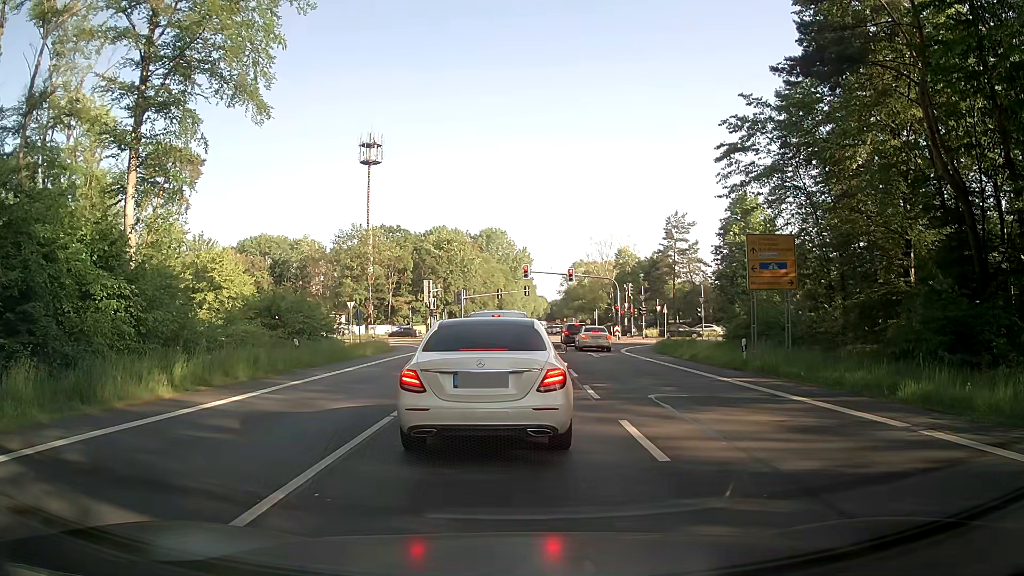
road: primary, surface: asphalt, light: Day
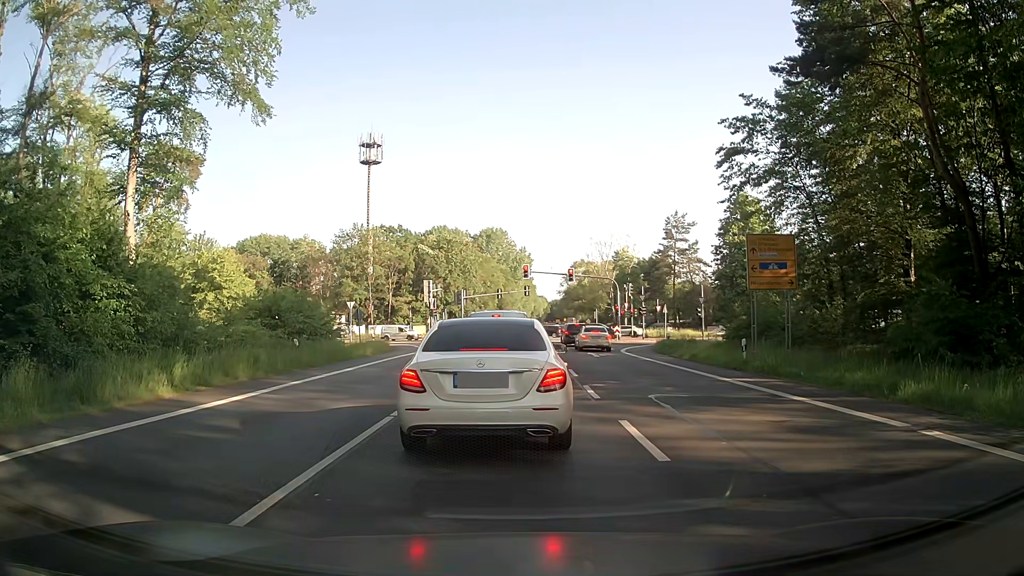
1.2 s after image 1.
(0.0, 0.0) m; 0°
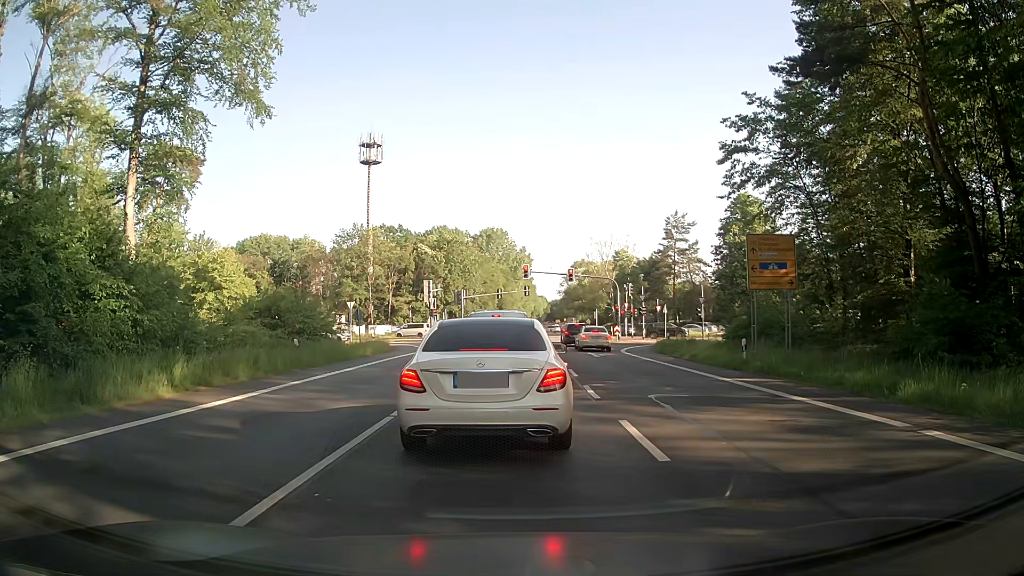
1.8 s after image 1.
(0.0, 0.0) m; 0°
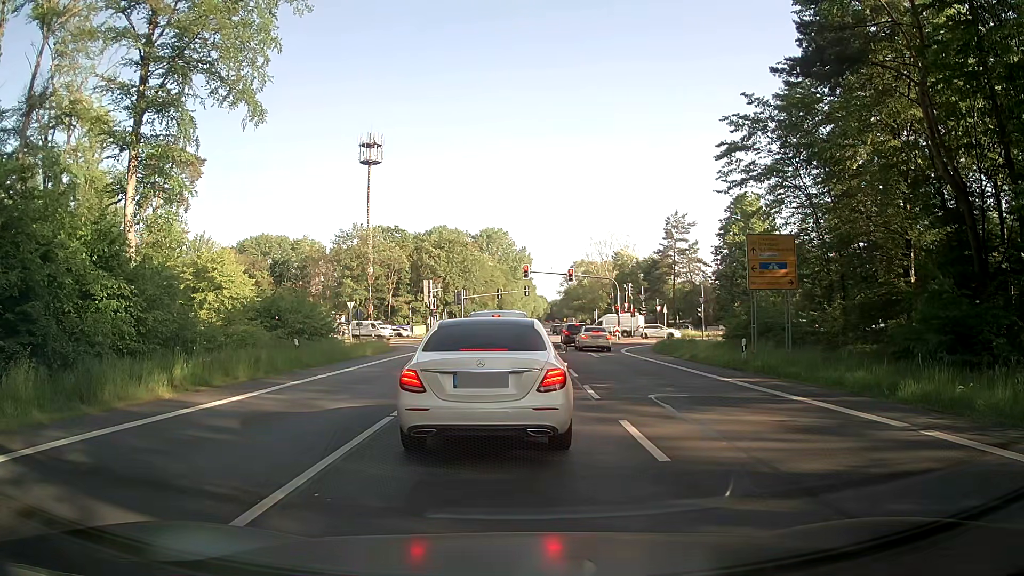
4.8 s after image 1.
(0.0, 0.0) m; 0°
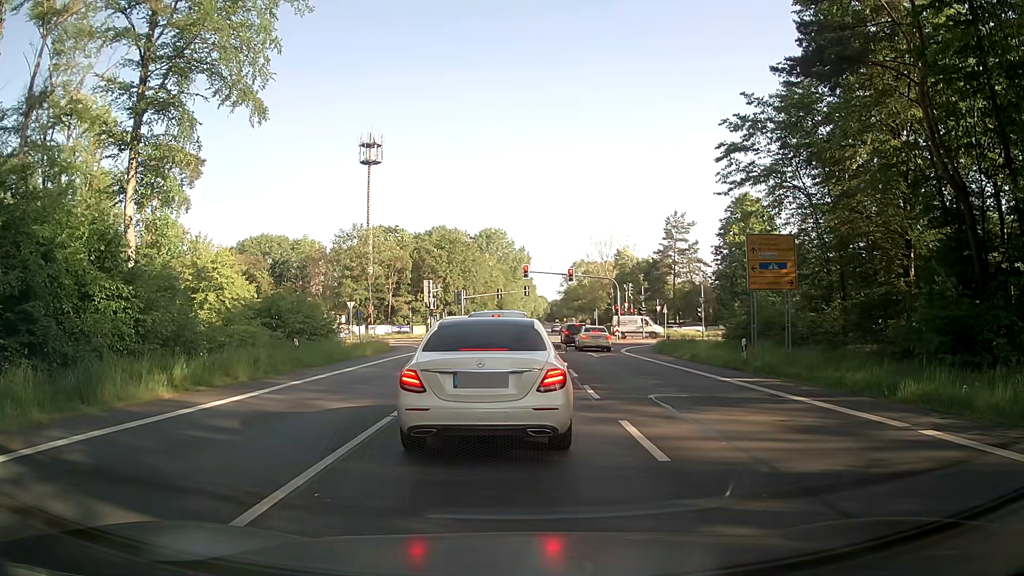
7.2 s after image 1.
(0.0, 0.0) m; 0°
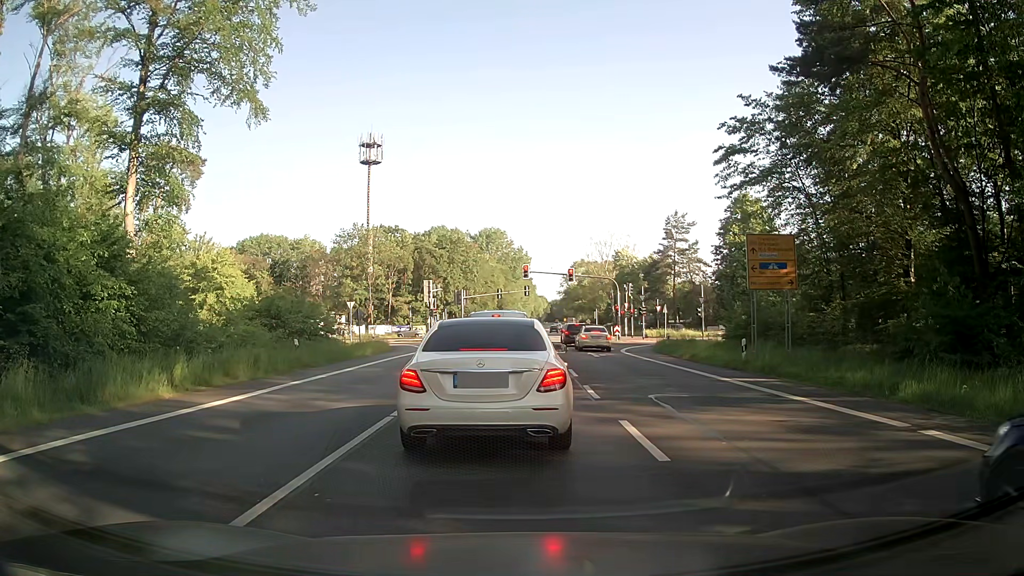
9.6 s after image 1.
(0.0, 0.0) m; 0°
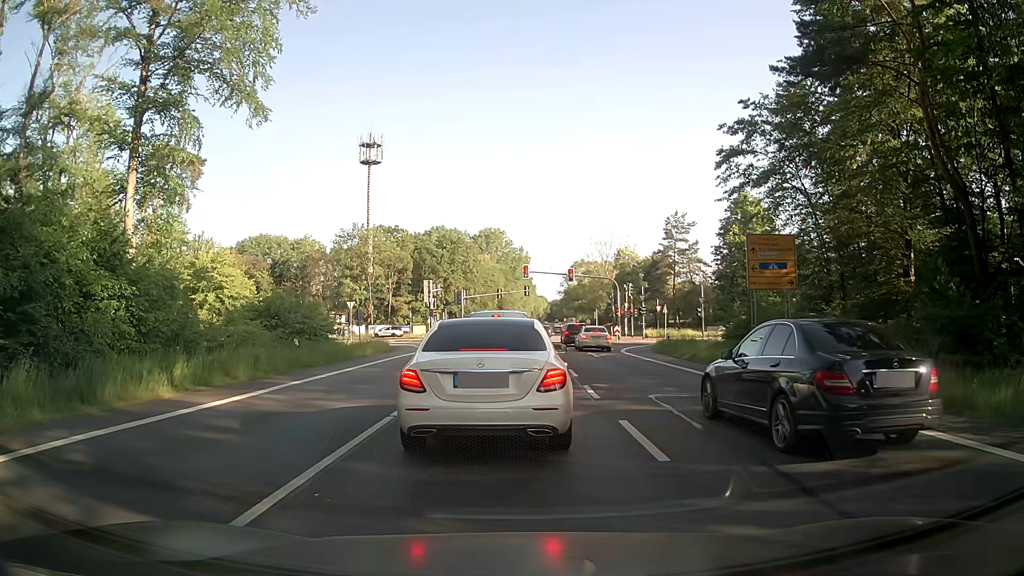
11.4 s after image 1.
(0.0, 0.0) m; 0°
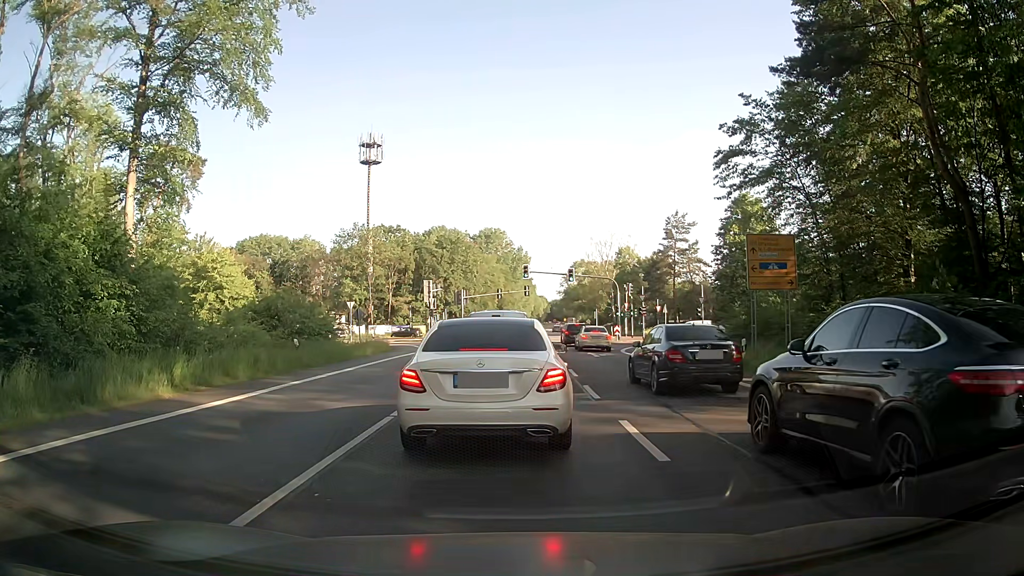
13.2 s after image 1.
(0.0, 0.0) m; 0°
